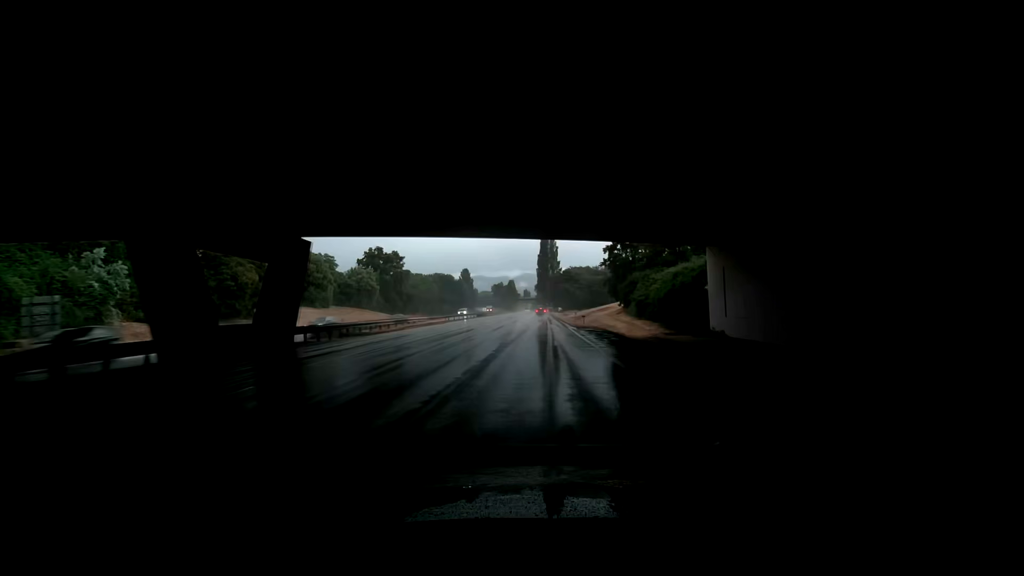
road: trunk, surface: asphalt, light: Day
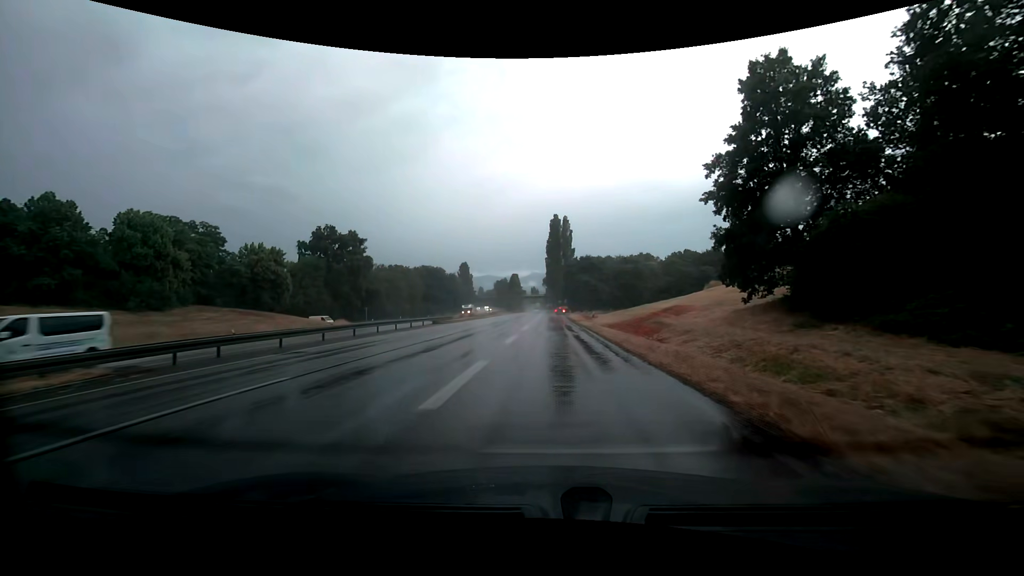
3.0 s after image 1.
(-0.1, +45.7) m; 0°
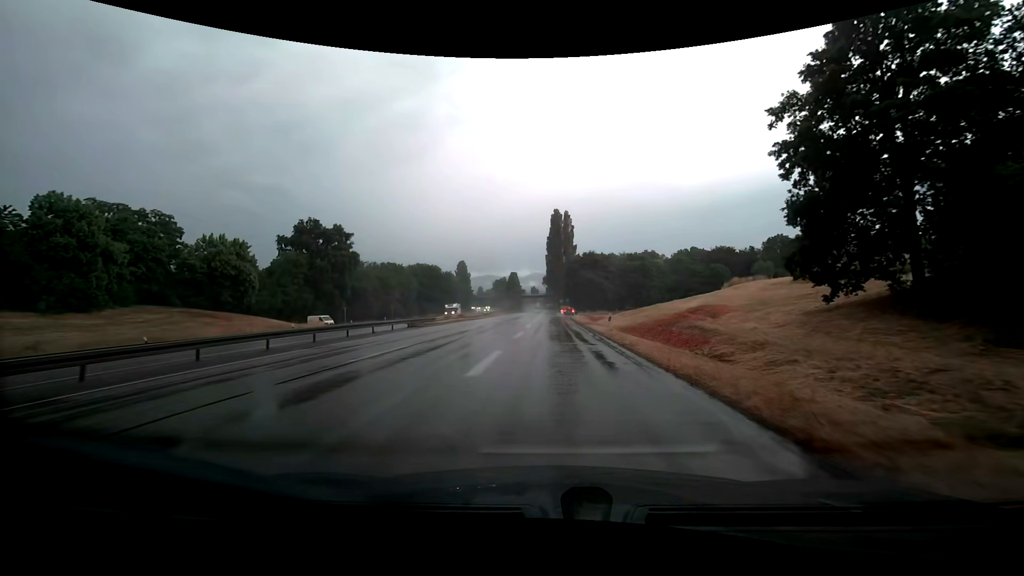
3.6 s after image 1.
(0.0, +9.2) m; 0°
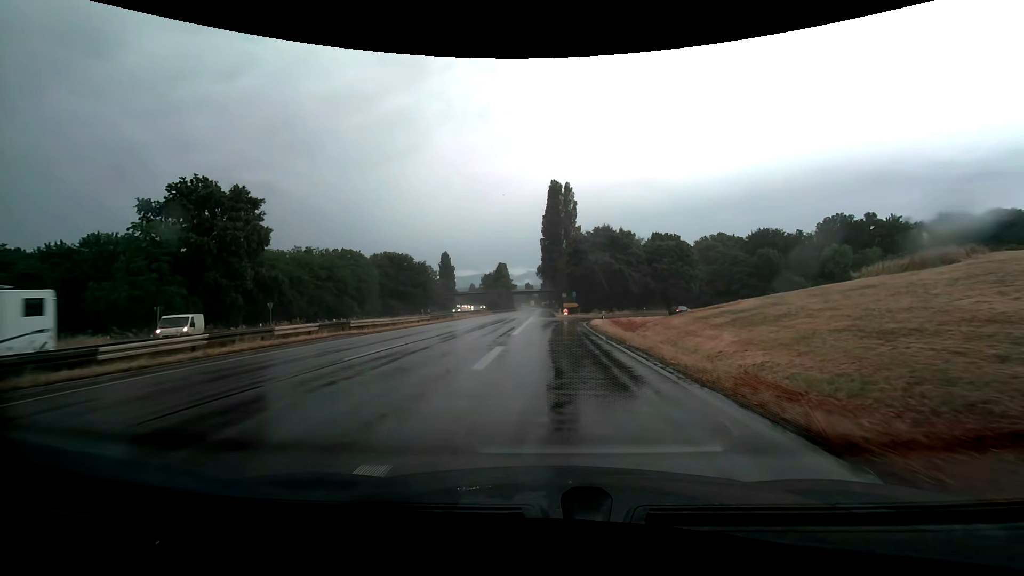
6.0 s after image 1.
(0.0, +36.2) m; 0°
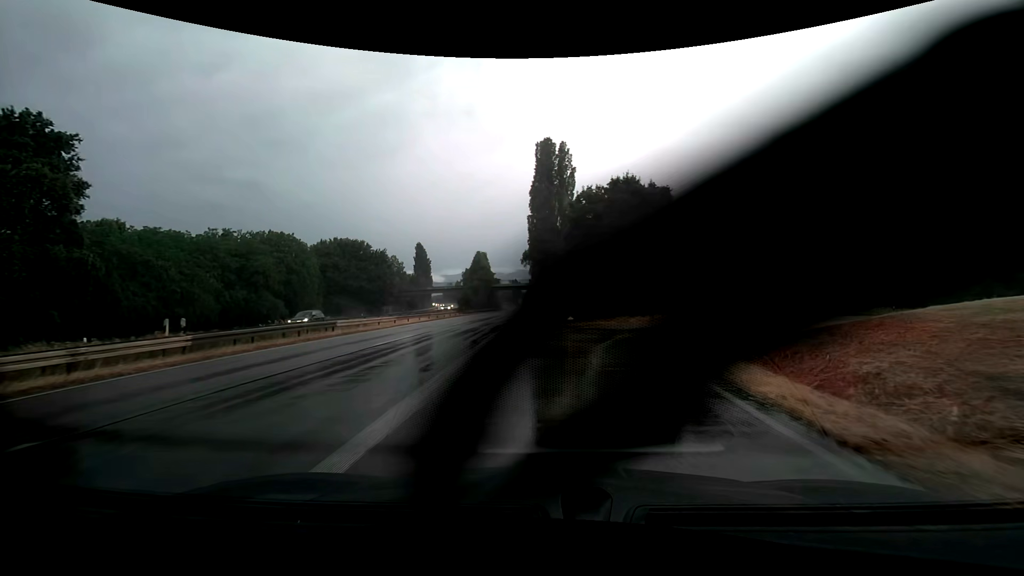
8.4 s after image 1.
(+0.2, +31.2) m; +1°
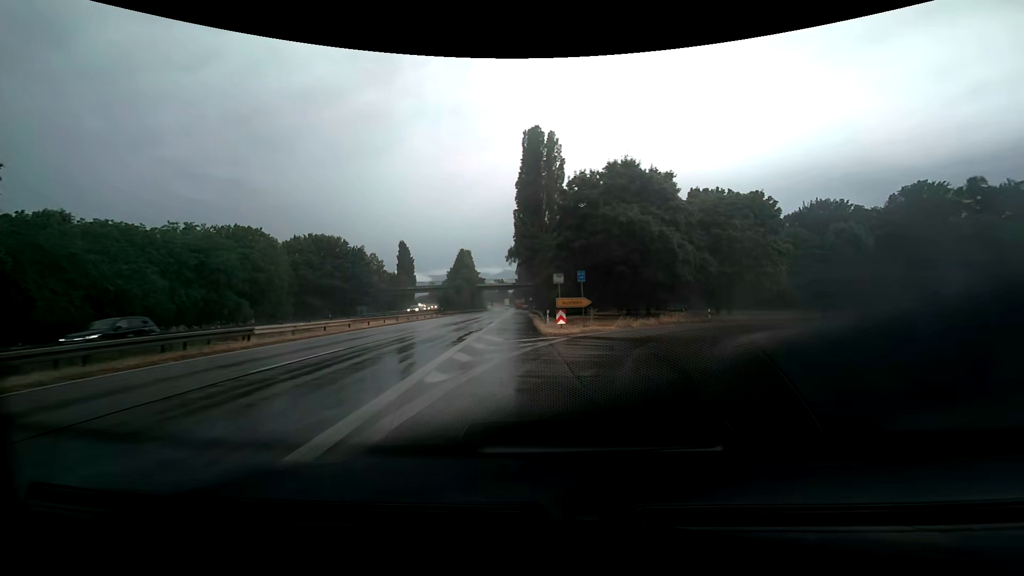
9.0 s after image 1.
(0.0, +6.6) m; +1°
(+1, +10) (+3, +20) (+7, +29) (+13, +37) (+21, +43) (+29, +48) (+39, +51) (+49, +51) (+59, +49) (+68, +46) m
